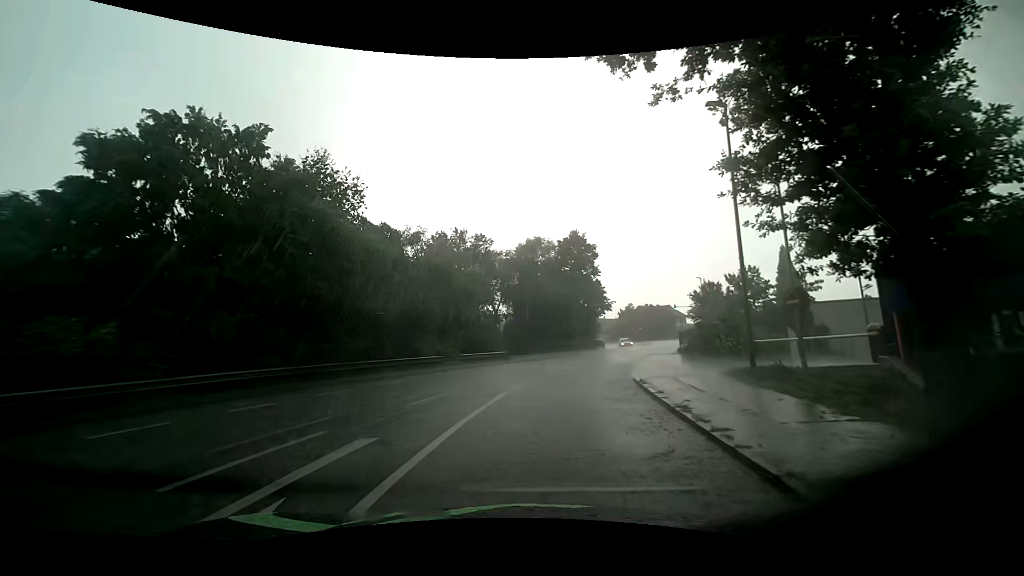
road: tertiary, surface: asphalt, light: Day
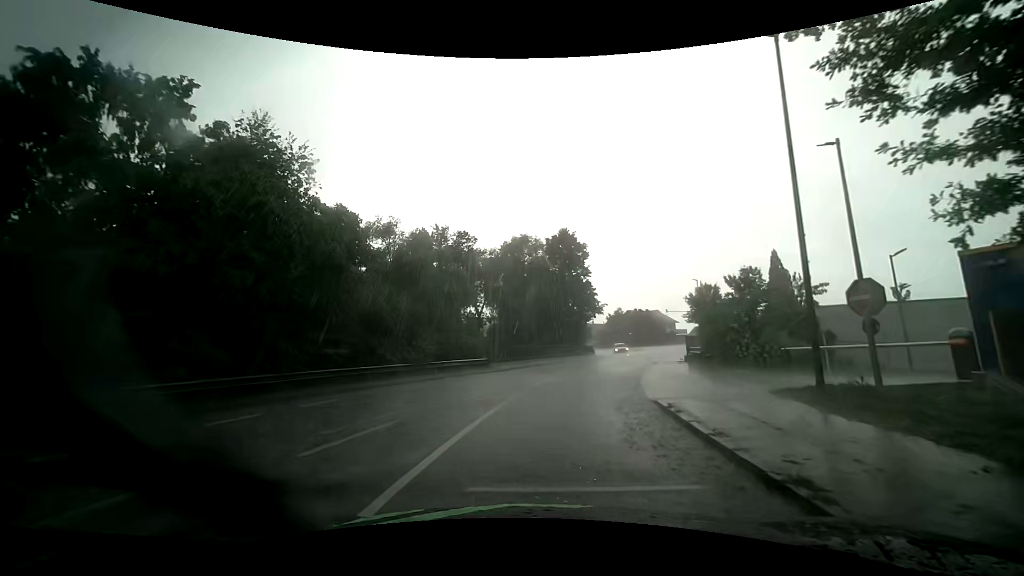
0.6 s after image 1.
(+0.1, +4.2) m; +2°
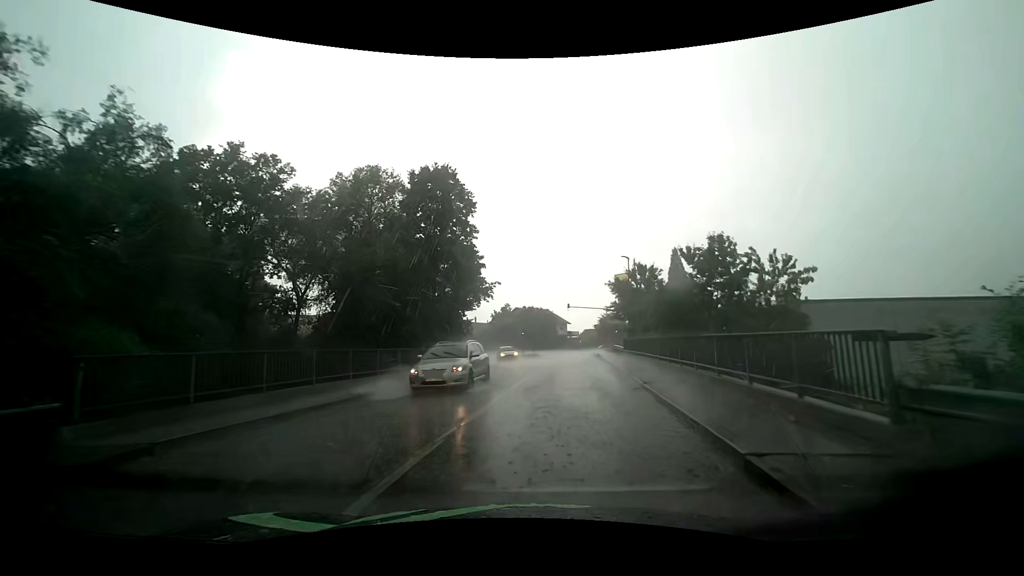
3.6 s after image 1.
(+2.3, +21.1) m; +14°
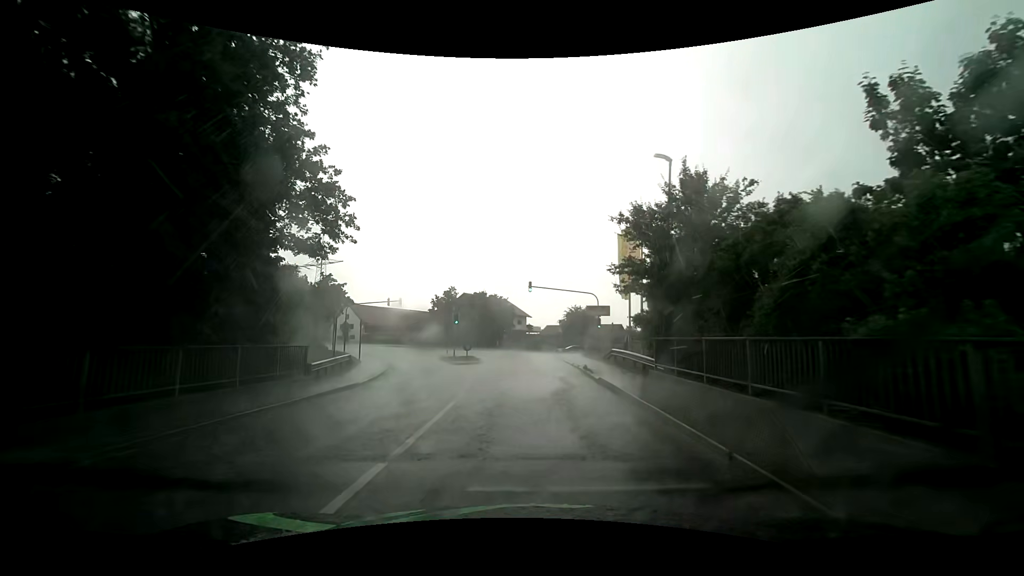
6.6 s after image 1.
(+1.5, +22.3) m; +4°
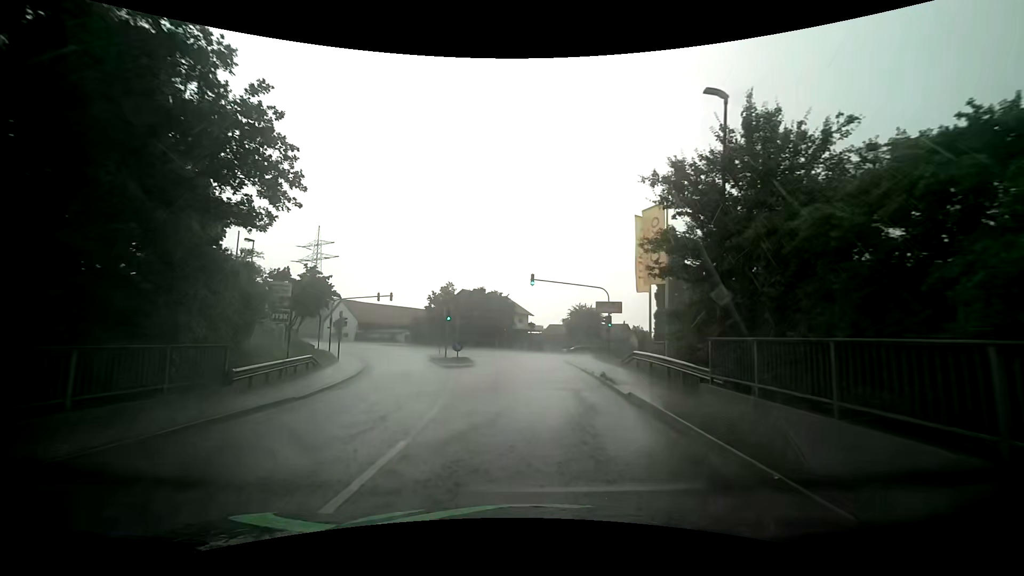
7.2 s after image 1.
(0.0, +4.7) m; 0°
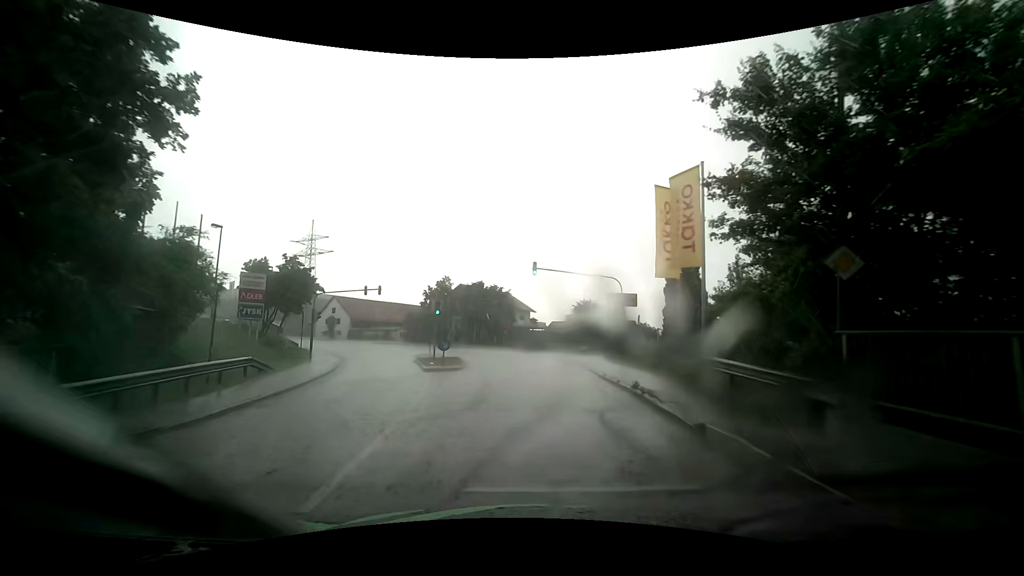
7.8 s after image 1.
(0.0, +4.7) m; 0°
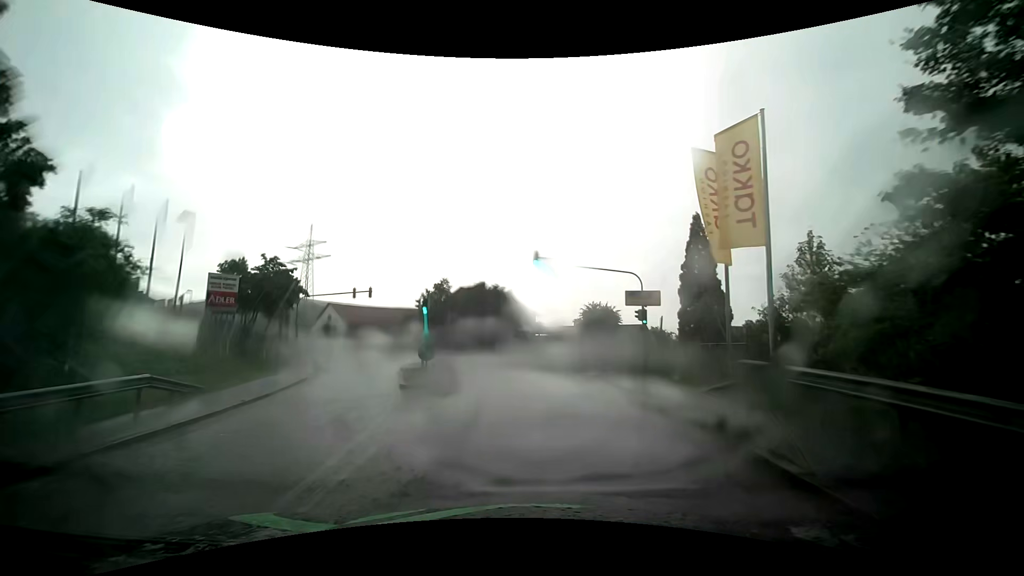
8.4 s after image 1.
(0.0, +4.7) m; 0°
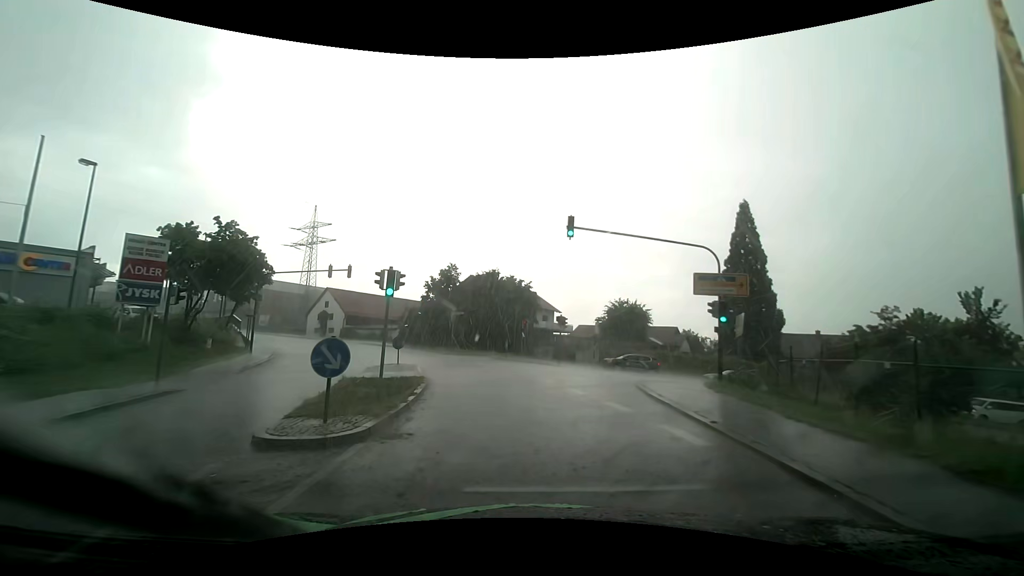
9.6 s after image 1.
(-0.2, +9.3) m; -2°
(0, +10) (-2, +20) (-4, +29) (-8, +39) (-13, +47) (-19, +55) (-26, +63) (-33, +70) (-41, +76) (-49, +82) m
